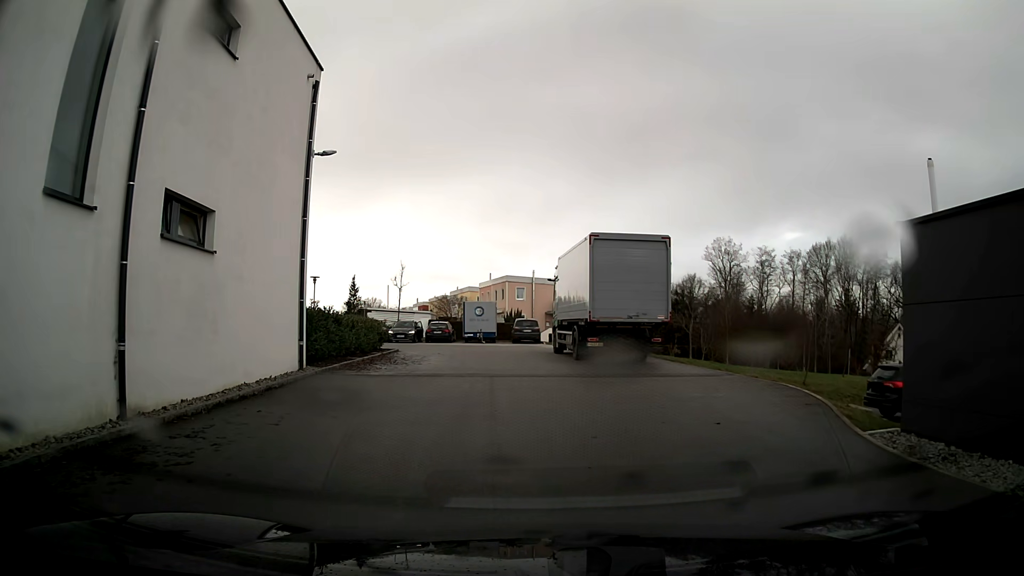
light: Day
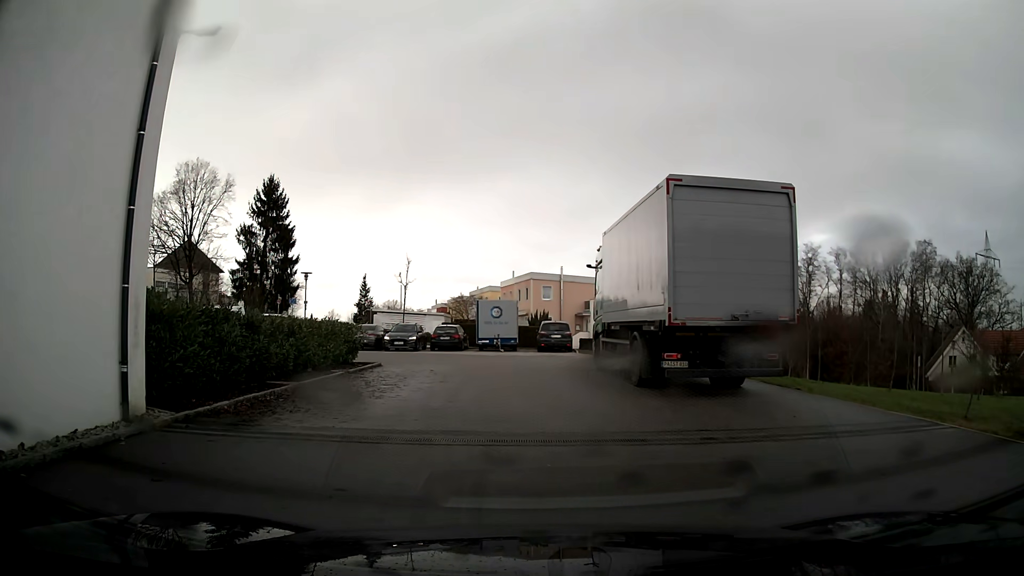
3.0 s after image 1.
(-0.1, +8.5) m; -2°
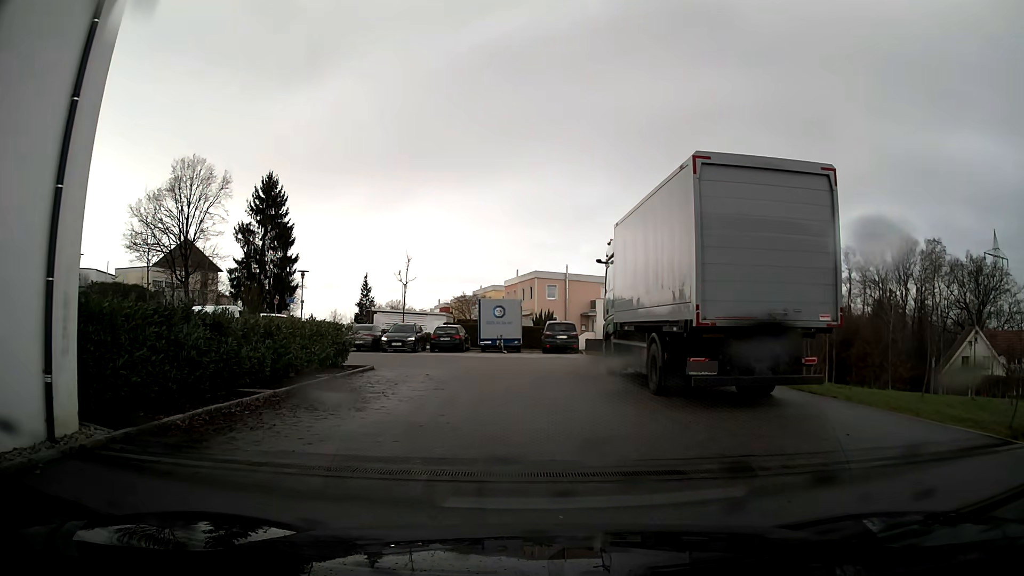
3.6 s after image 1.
(0.0, +1.7) m; 0°
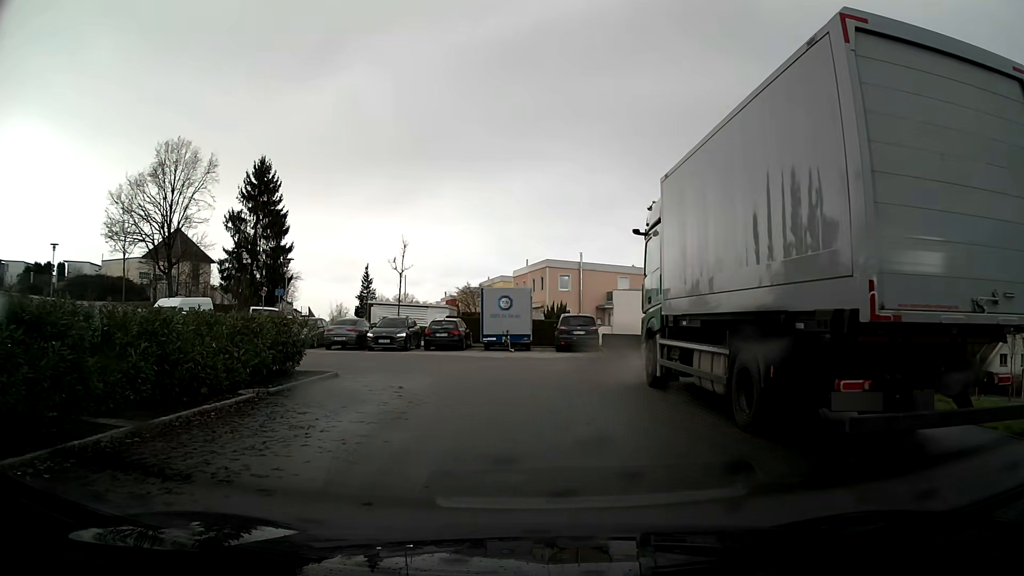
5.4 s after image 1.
(0.0, +5.1) m; 0°
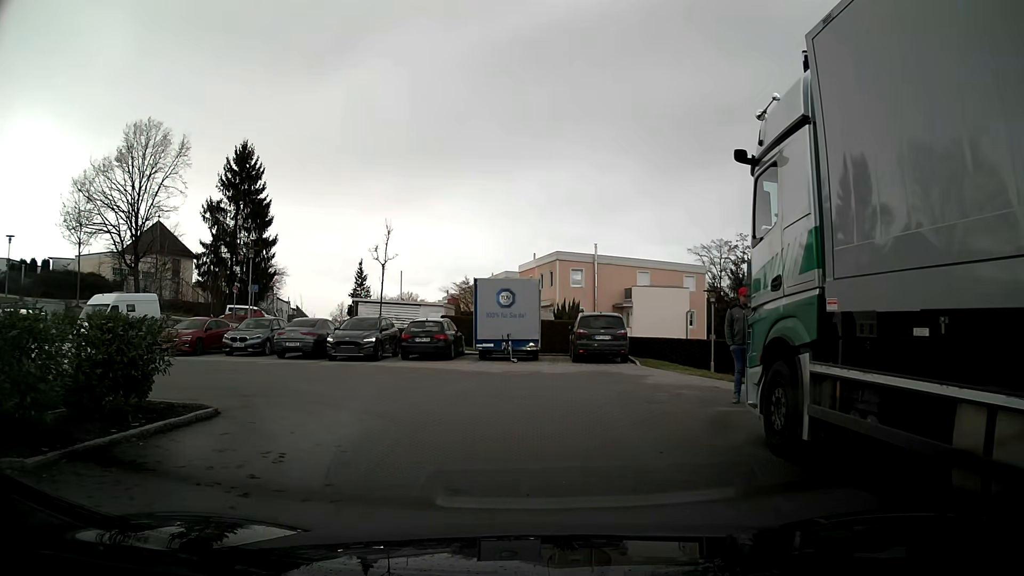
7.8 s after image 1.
(-0.1, +6.8) m; -1°
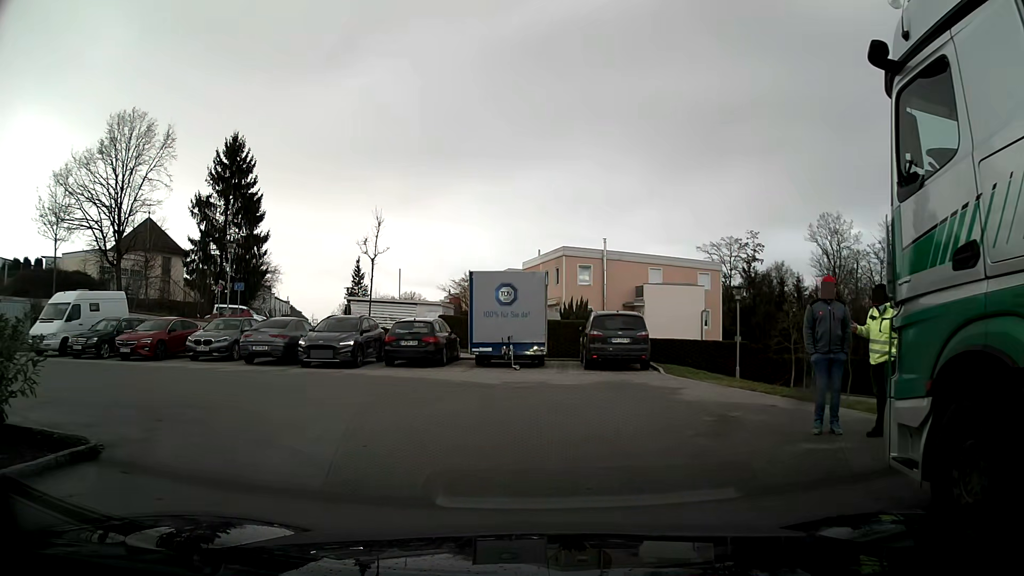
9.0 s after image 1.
(0.0, +3.3) m; 0°
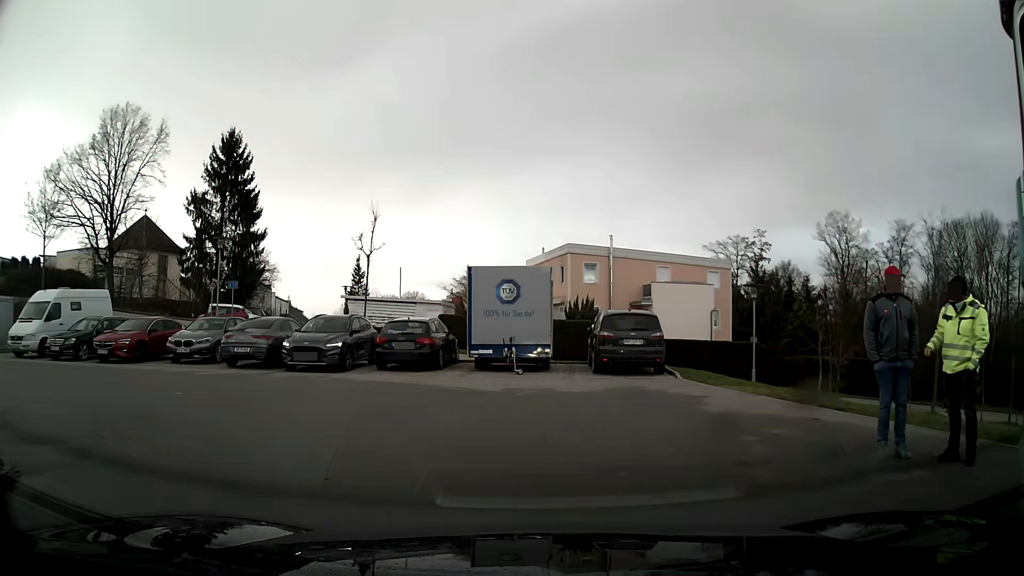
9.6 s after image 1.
(0.0, +1.6) m; 0°
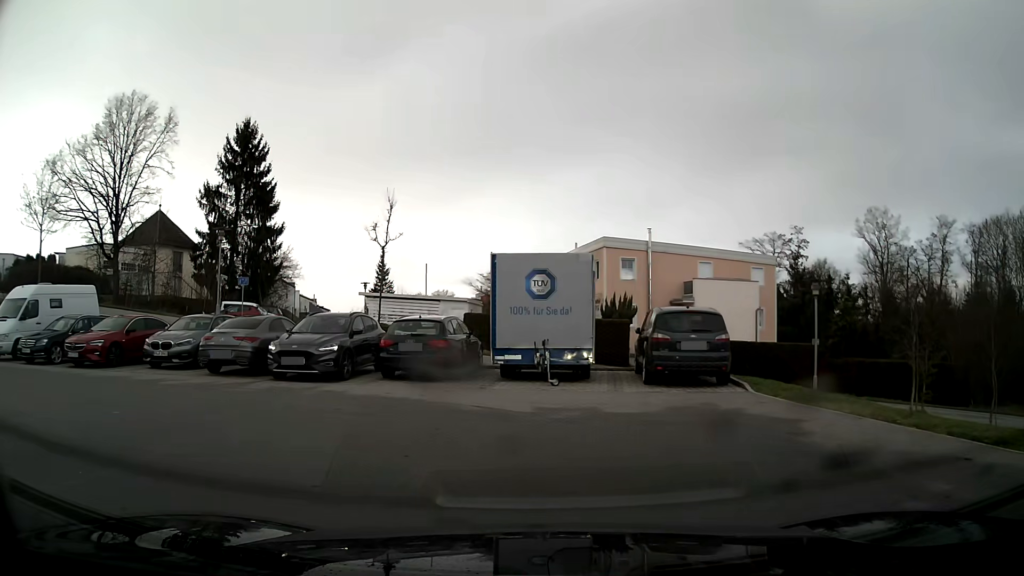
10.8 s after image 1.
(0.0, +3.1) m; -3°
(-4, +9) (-13, +10) (-20, +2) (-23, -7) (-28, -16) (-30, -25) (-31, -35) (-31, -45) (-31, -55) (-29, -65) m
